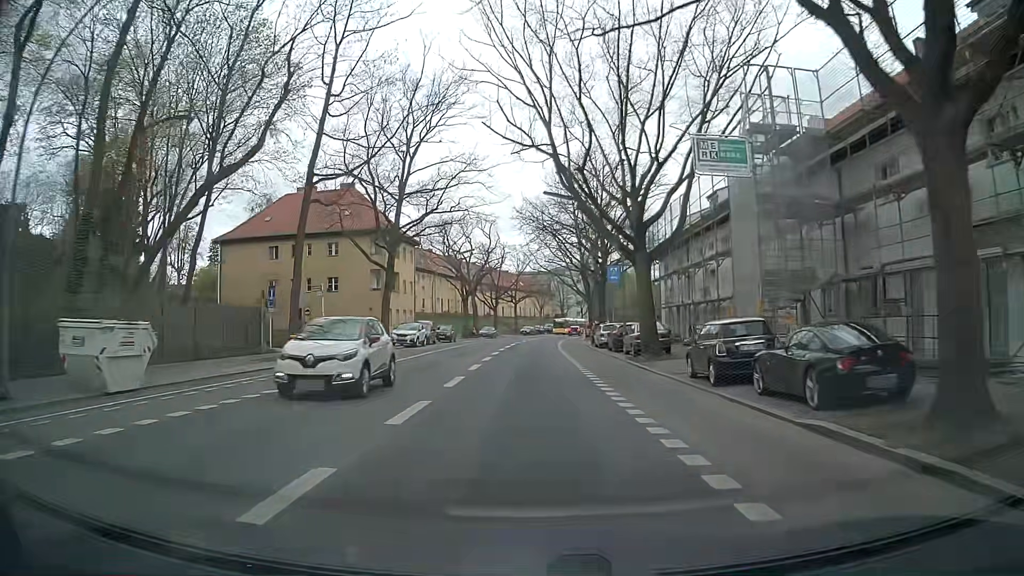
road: secondary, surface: asphalt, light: Day
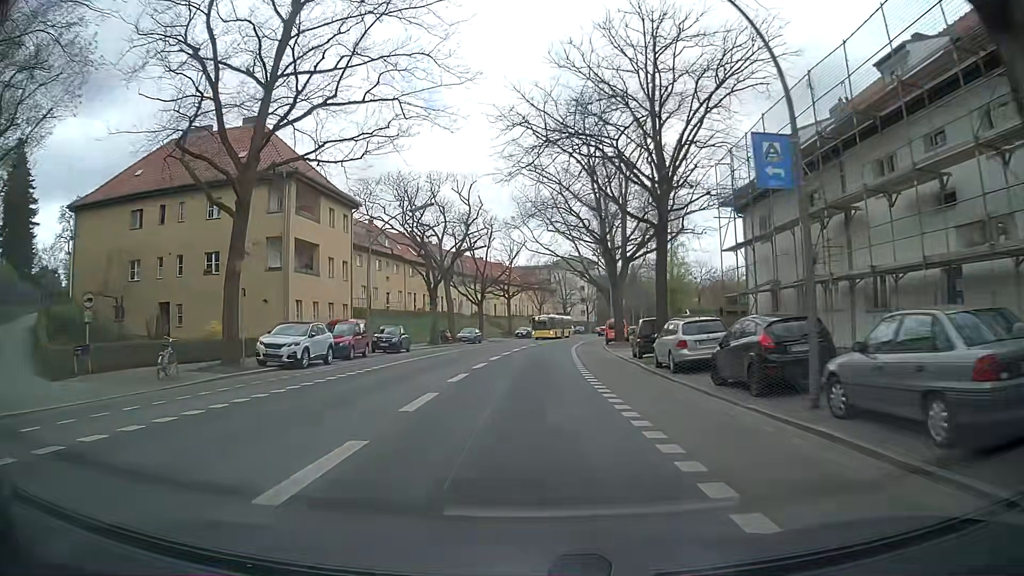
(-0.1, +22.4) m; 0°
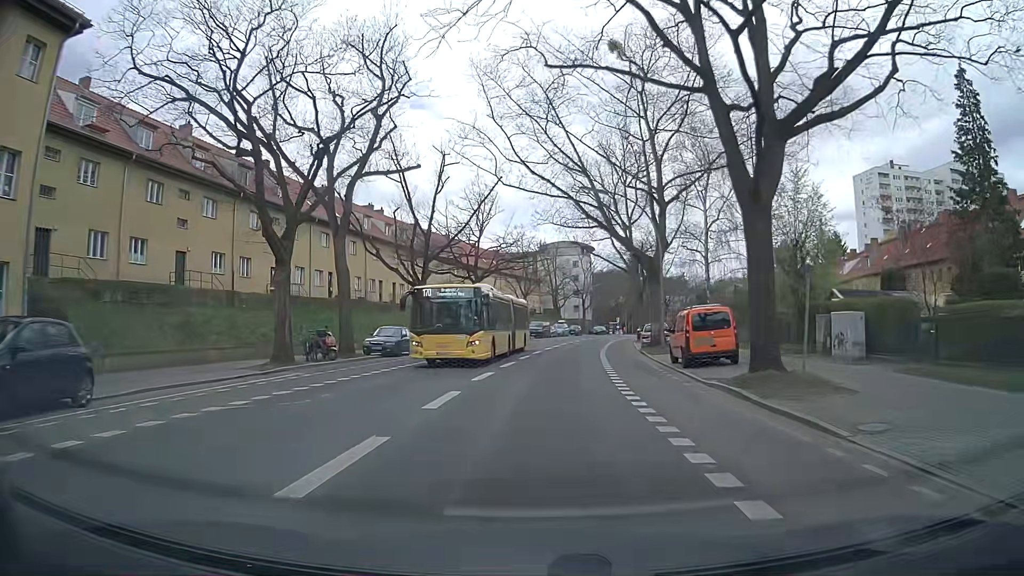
(+0.1, +29.8) m; 0°
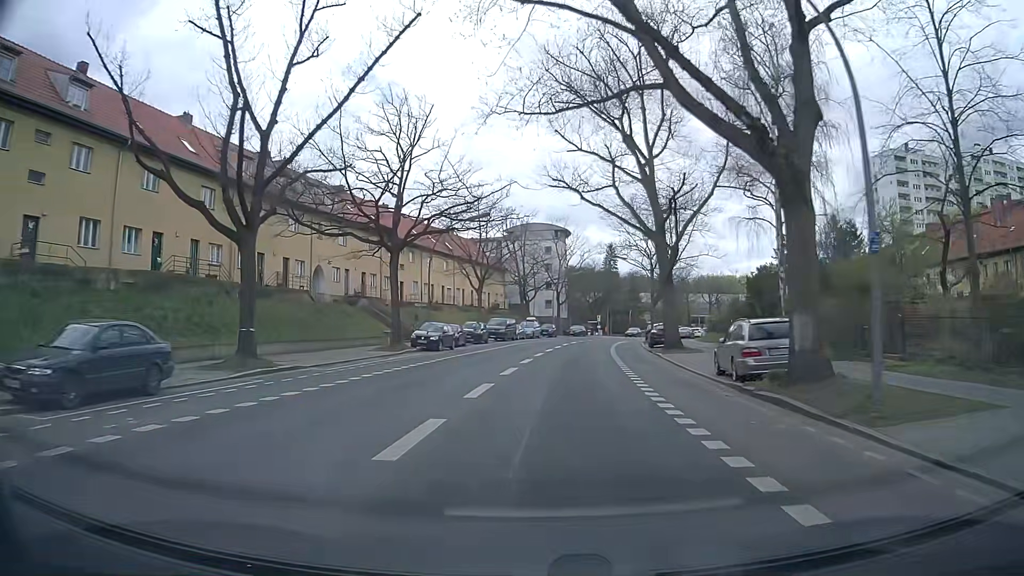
(+0.8, +22.4) m; +4°
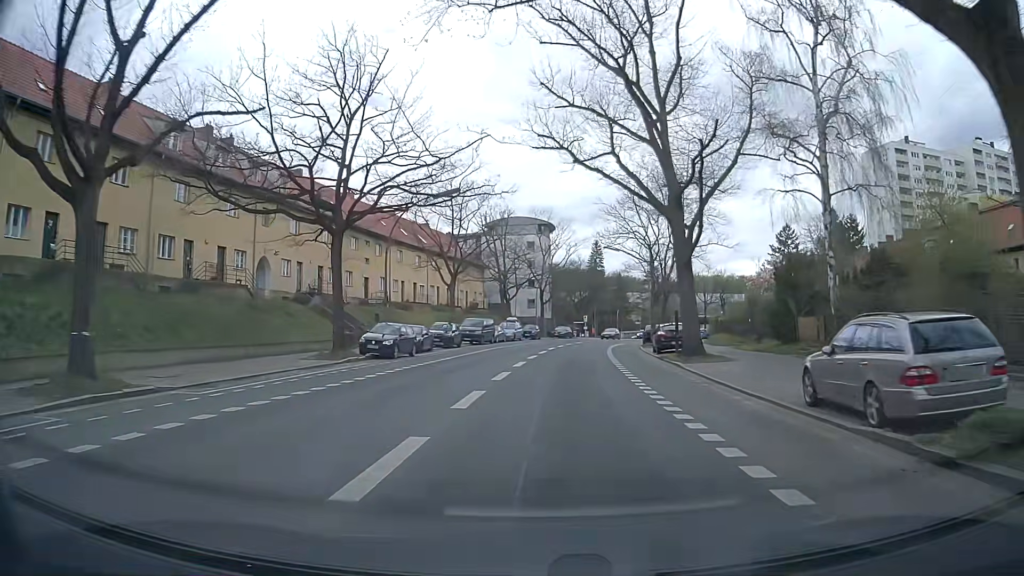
(+0.1, +7.5) m; +1°
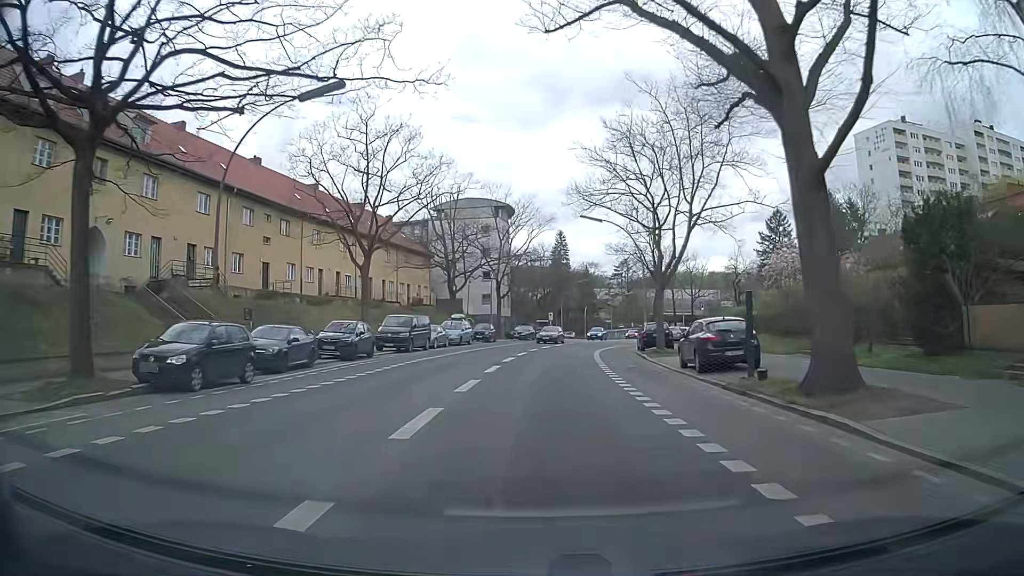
(+0.5, +15.0) m; +3°
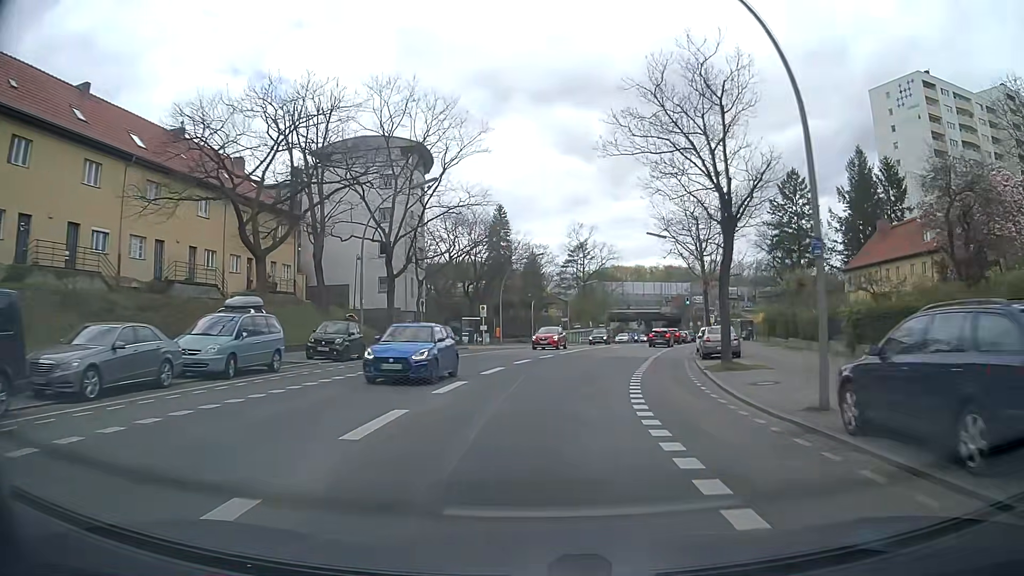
(+1.6, +29.9) m; +6°
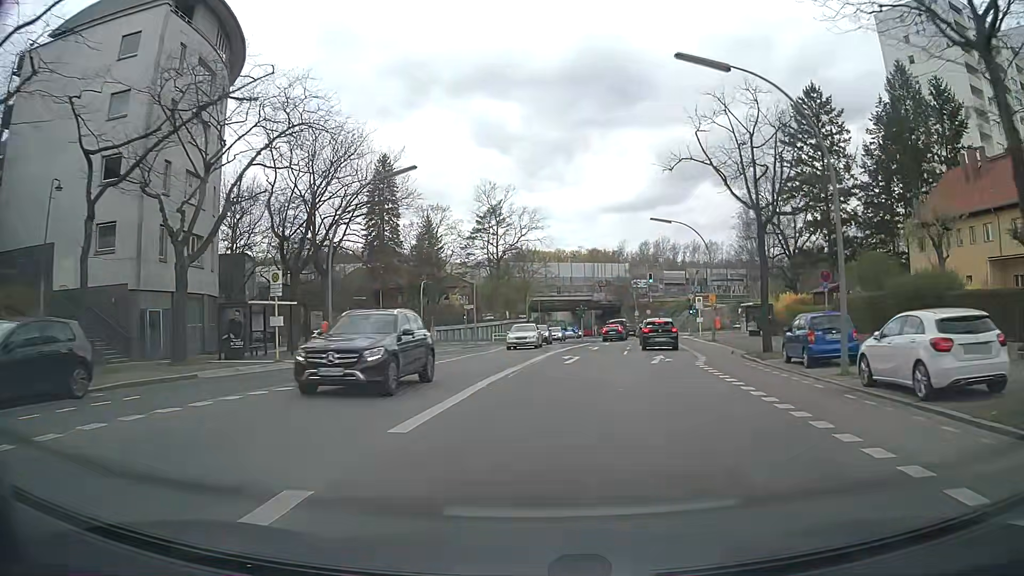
(+1.8, +29.4) m; +7°
